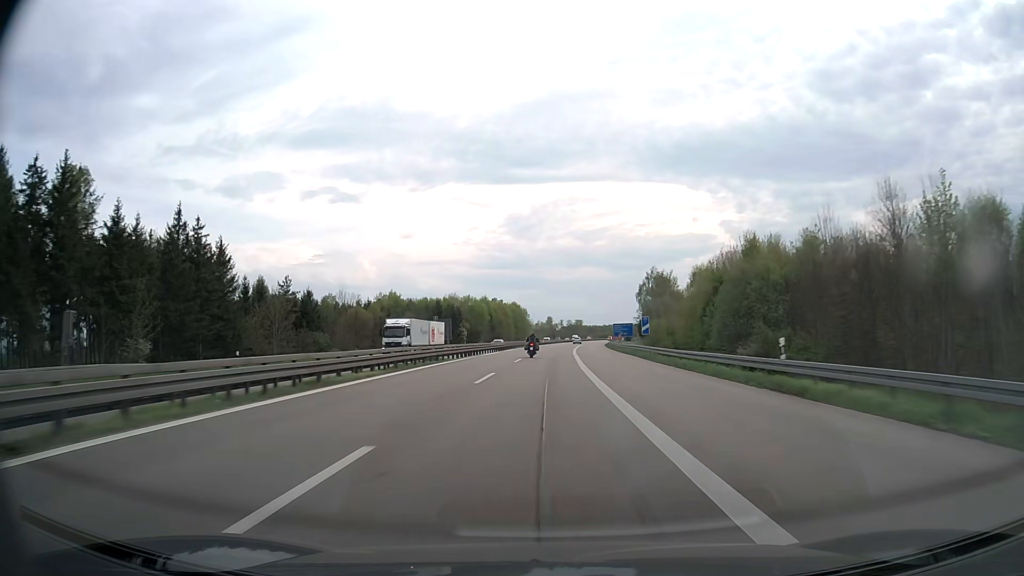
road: motorway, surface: asphalt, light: Day
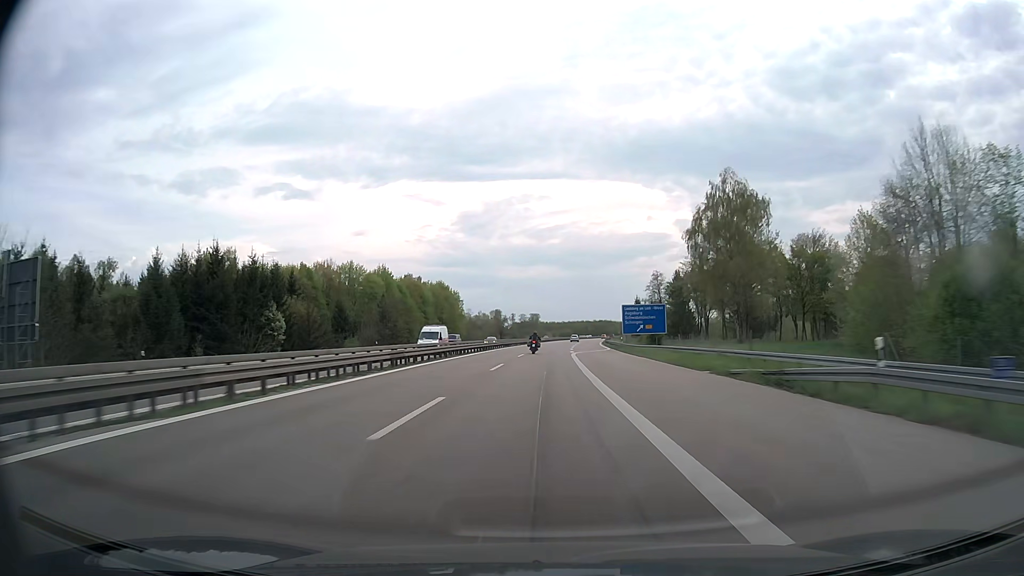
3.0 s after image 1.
(+3.3, +101.4) m; +4°
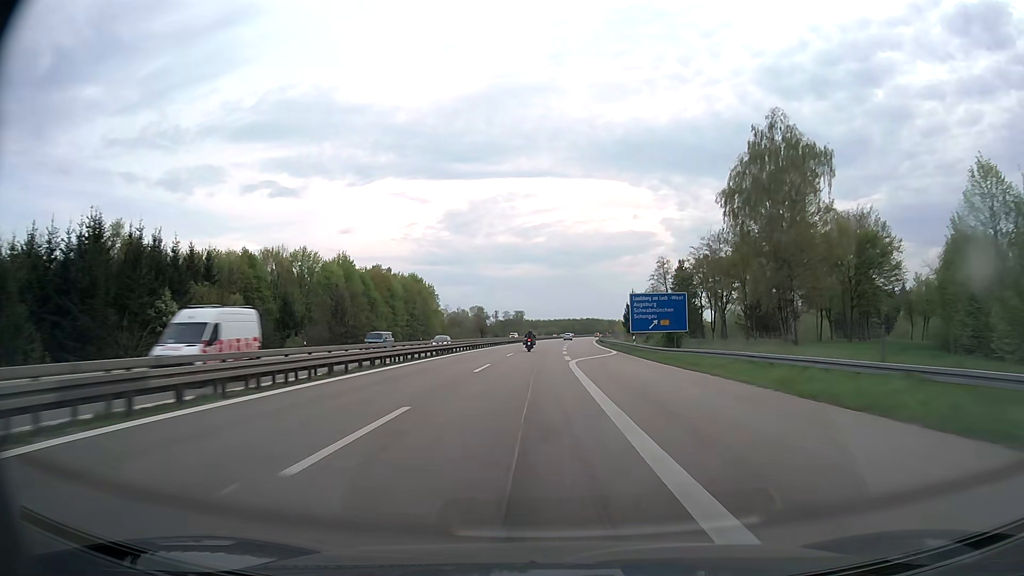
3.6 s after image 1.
(+0.2, +20.1) m; +1°
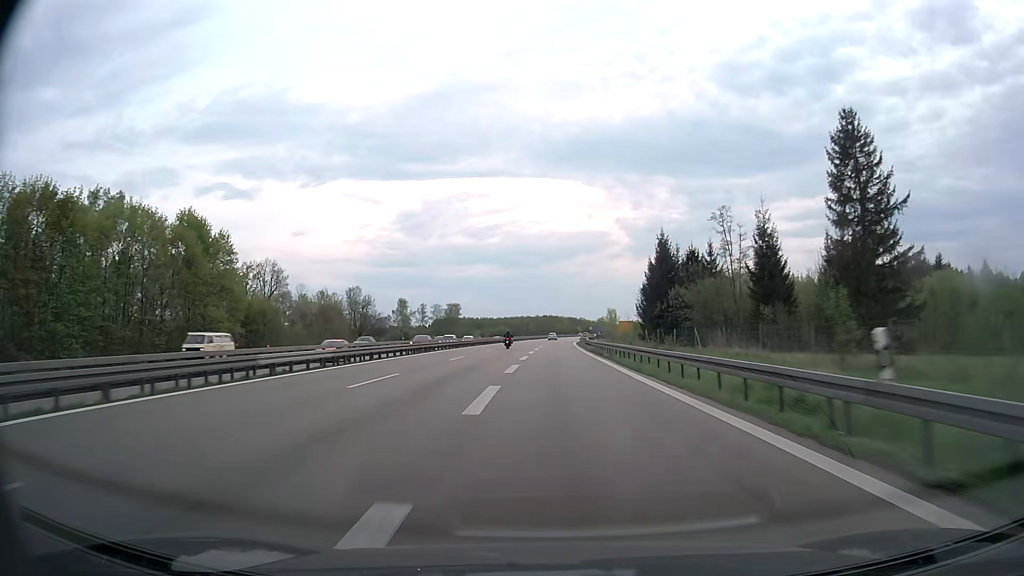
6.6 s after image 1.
(+4.2, +96.4) m; +4°
(0, +10) (0, +20) (0, +30) (0, +40) (0, +50) (+1, +60) (+1, +70) (+1, +80) (+1, +90) (+2, +100) m
